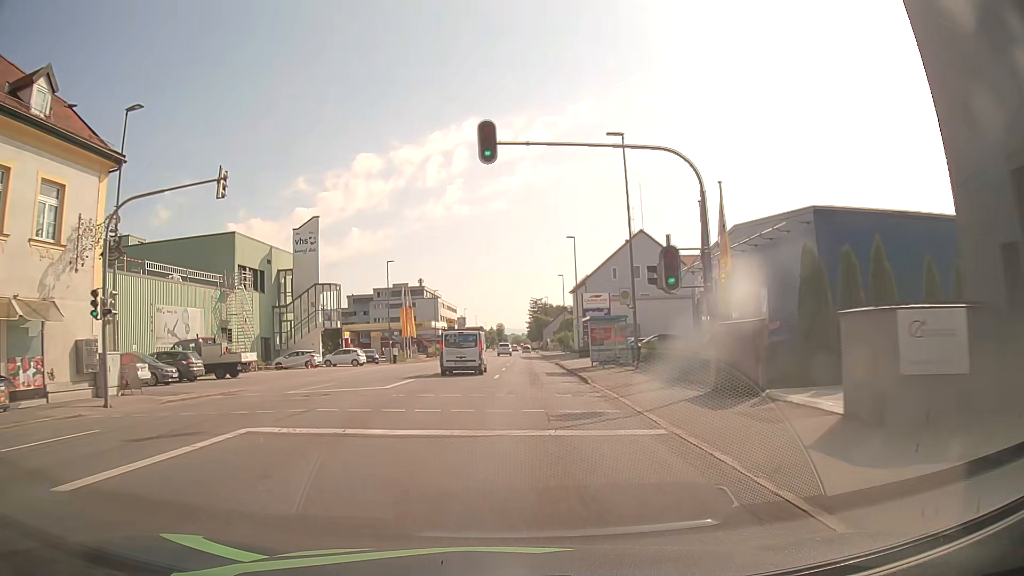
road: tertiary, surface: asphalt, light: Day
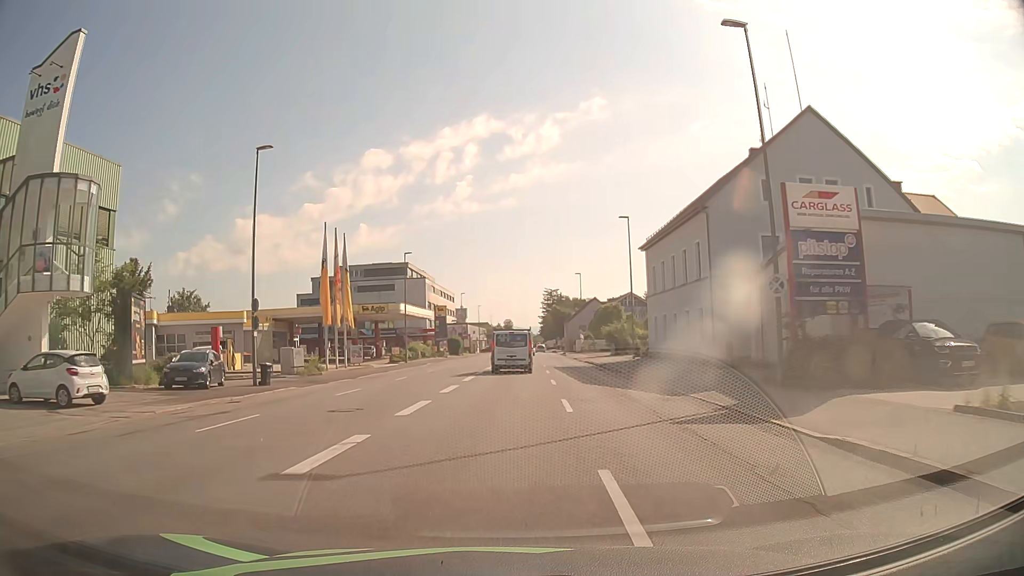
(-1.1, +40.6) m; -1°
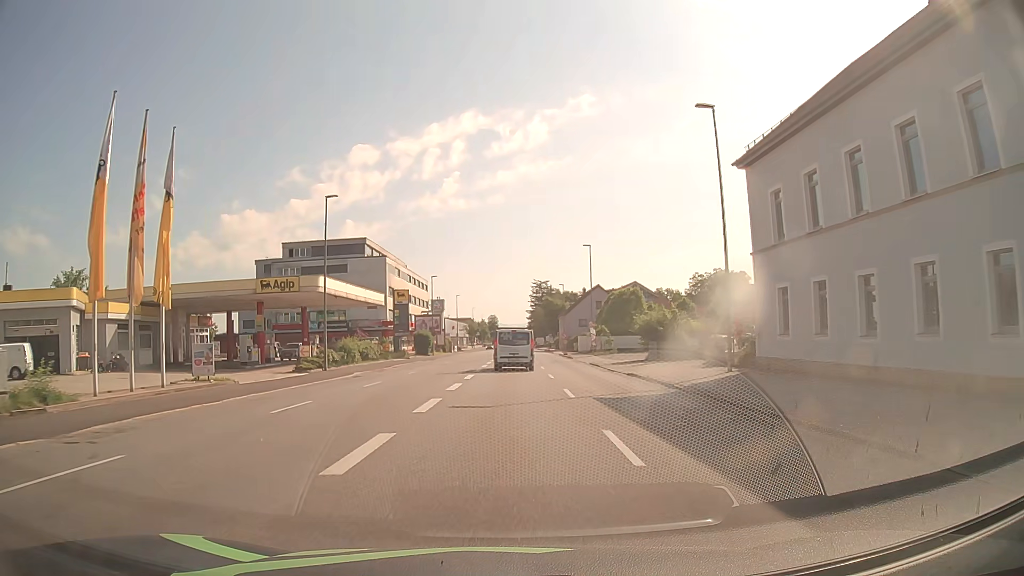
(+0.1, +23.8) m; 0°
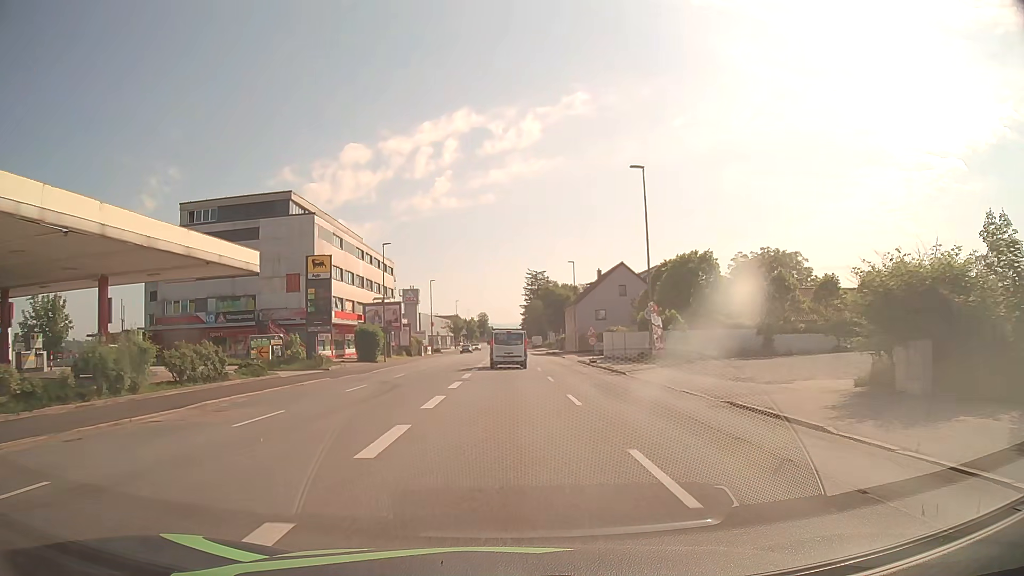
(+0.5, +28.9) m; +1°
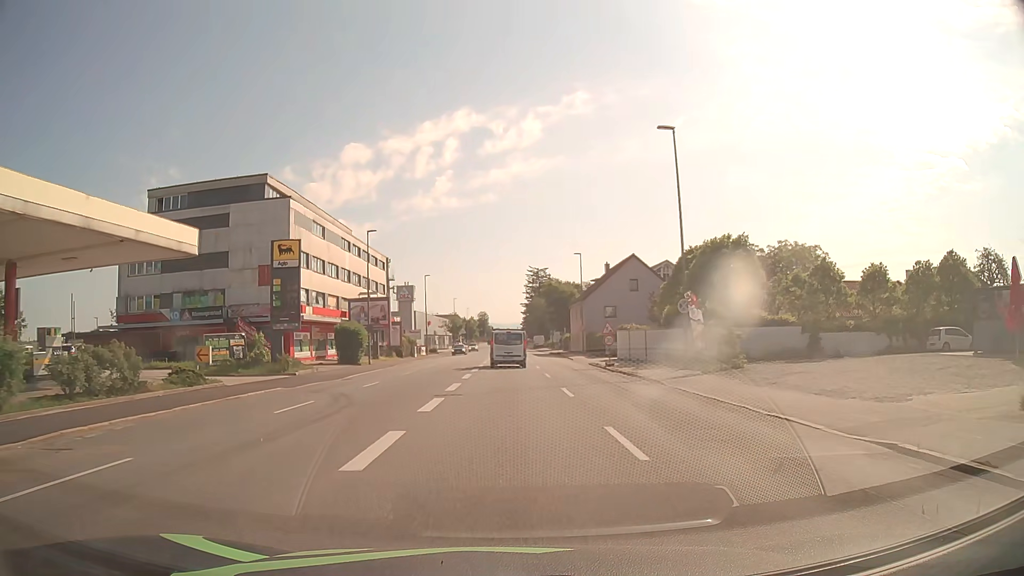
(0.0, +6.7) m; 0°
(0, +10) (0, +20) (0, +30) (0, +40) (0, +50) (0, +60) (0, +70) (+1, +80) (+1, +90) (+1, +100) m
